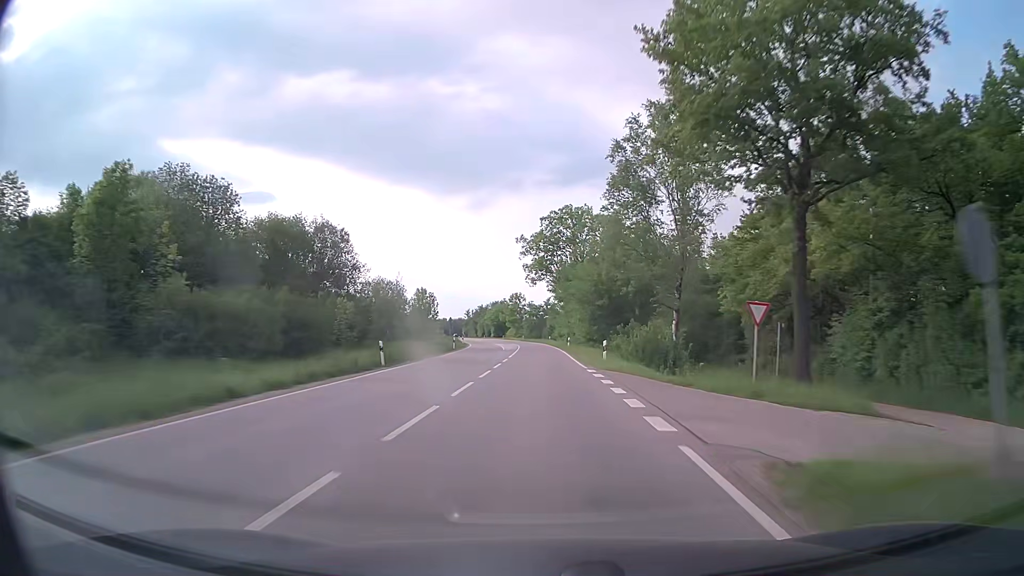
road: secondary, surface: asphalt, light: Day
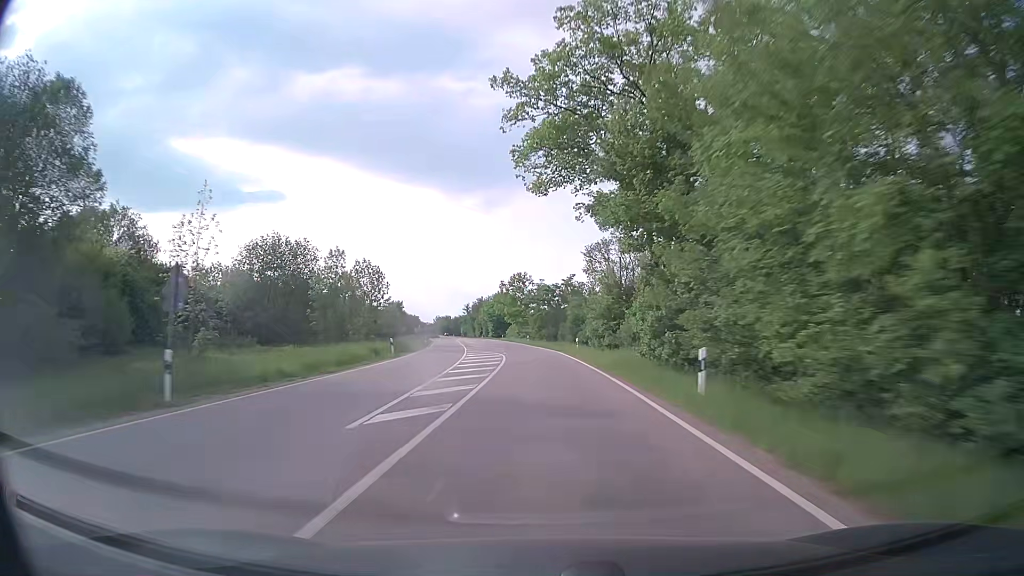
(-0.4, +49.1) m; -1°
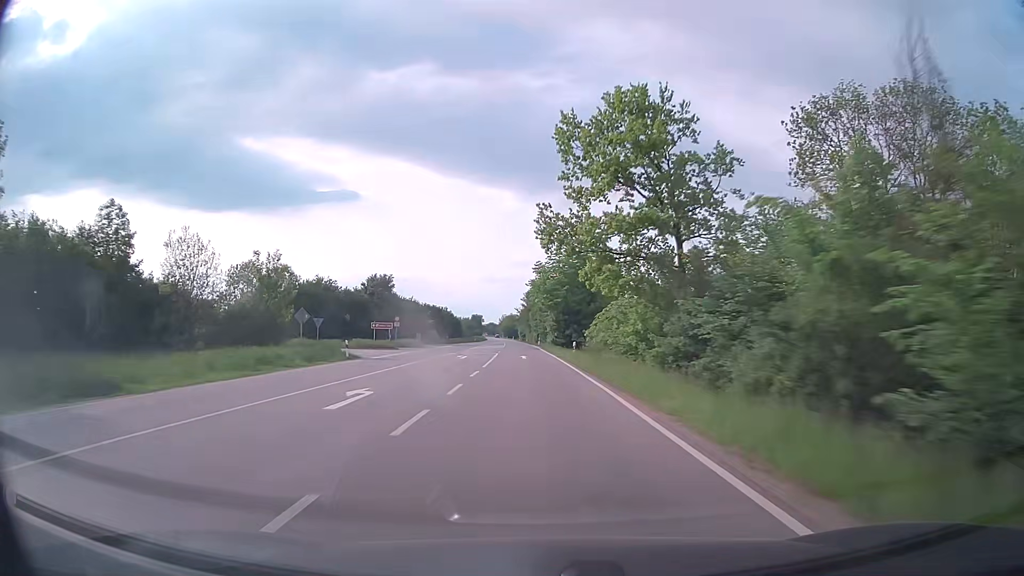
(-4.6, +81.5) m; -7°
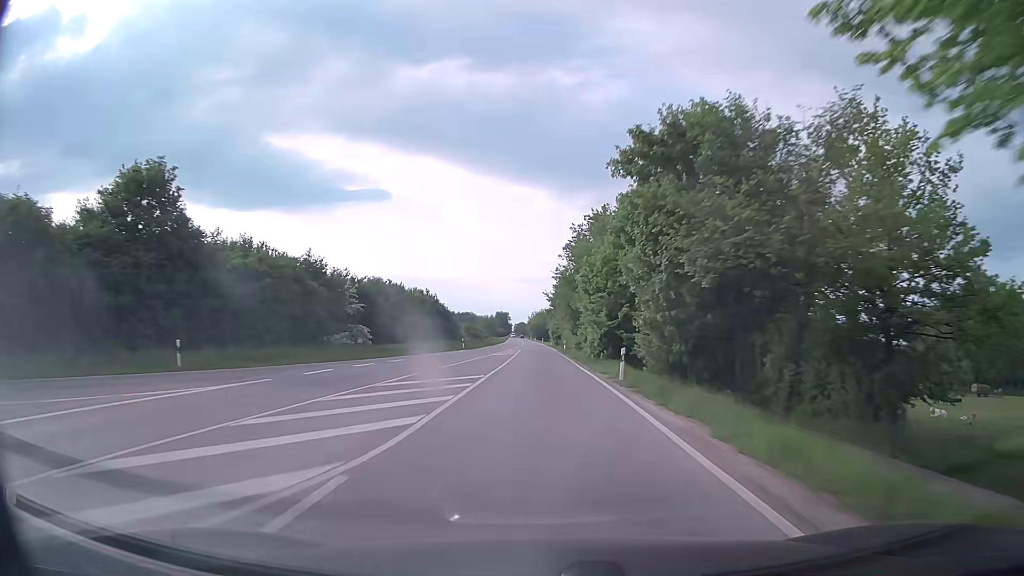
(-2.2, +65.3) m; -3°
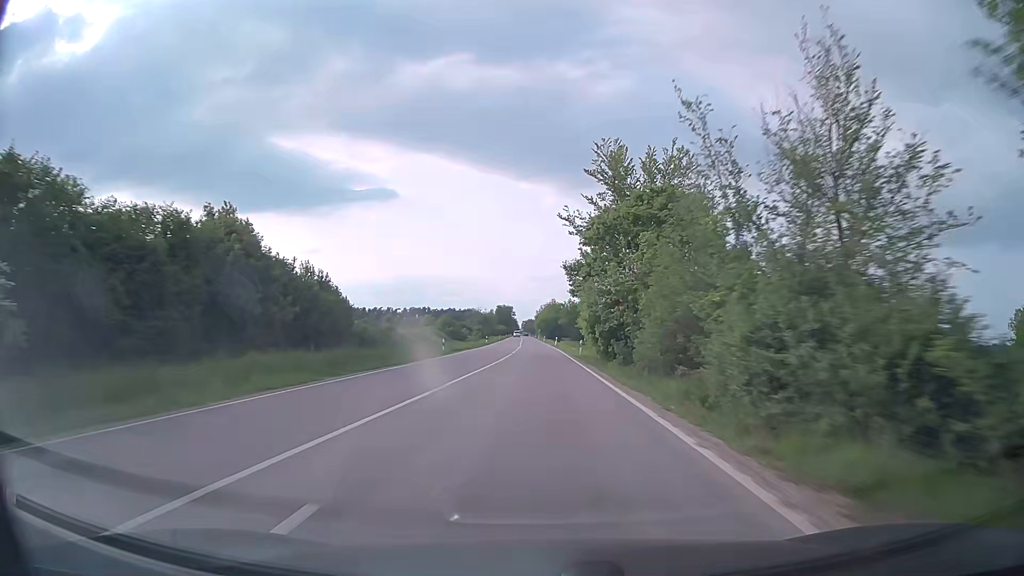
(-0.3, +65.4) m; -1°
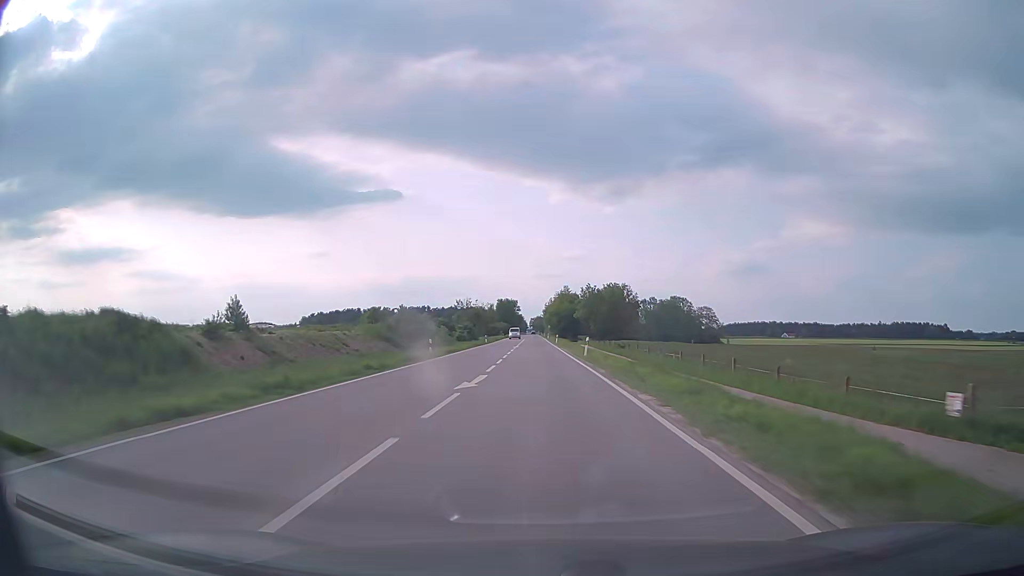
(-0.1, +48.9) m; 0°
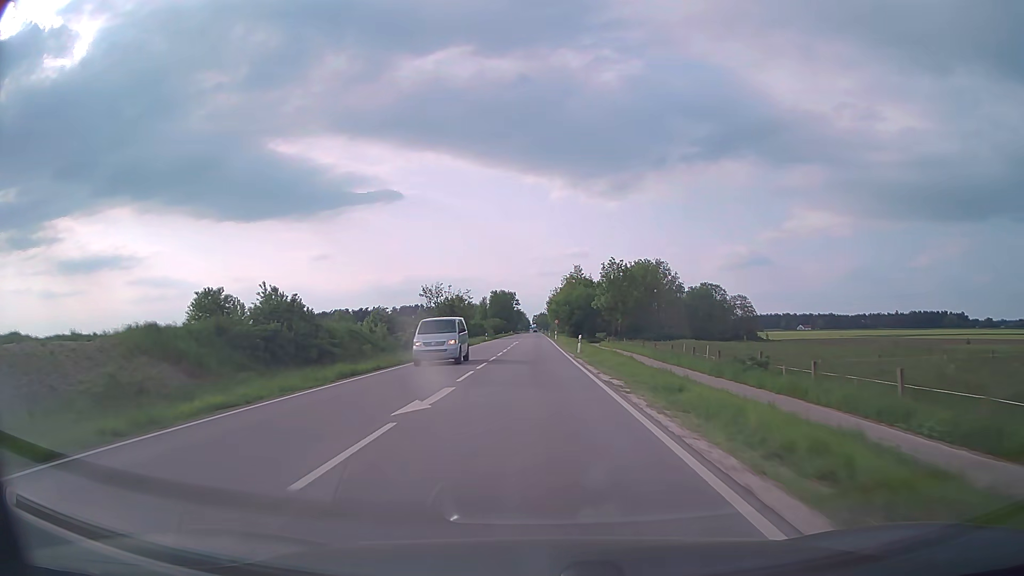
(-0.3, +46.2) m; -1°
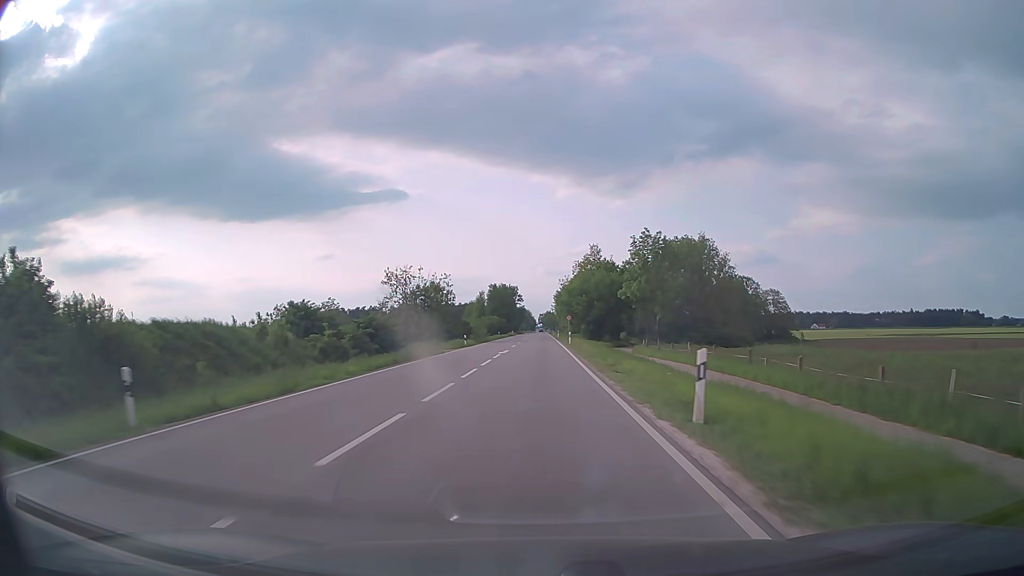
(-0.1, +28.7) m; -1°
(0, +10) (0, +20) (0, +30) (0, +40) (0, +50) (0, +60) (0, +70) (0, +80) (0, +90) (0, +100) m
